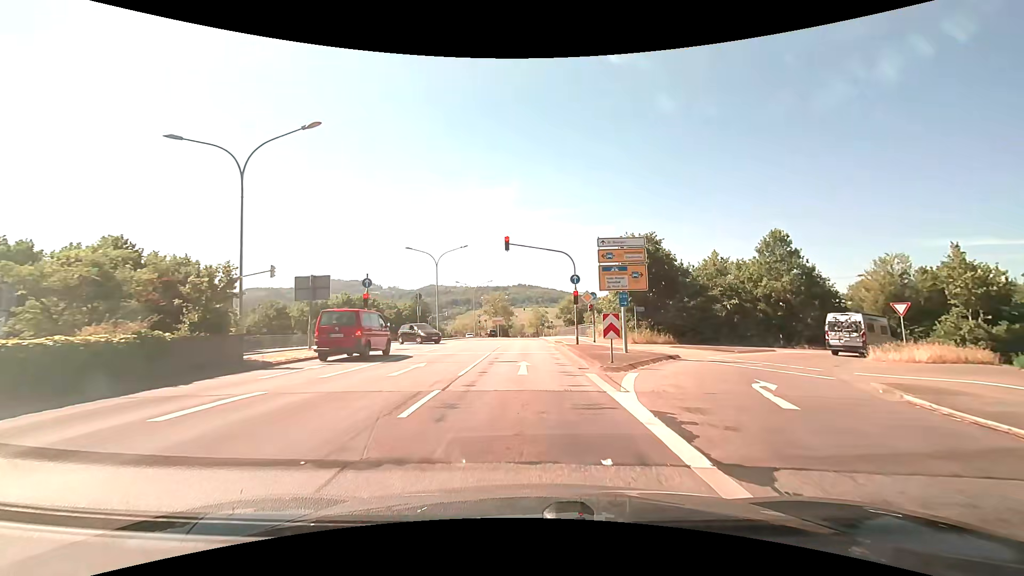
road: primary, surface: asphalt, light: Day
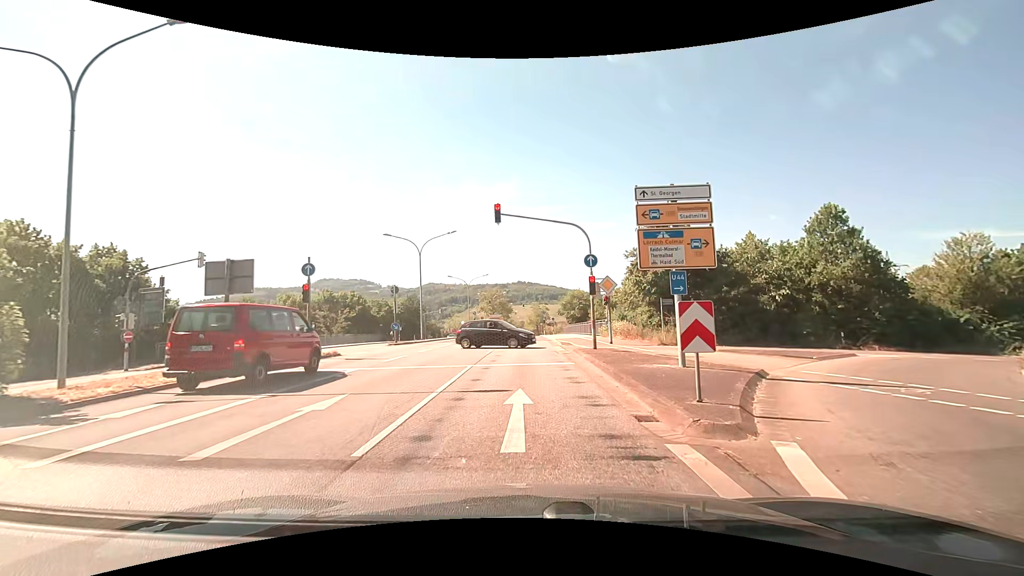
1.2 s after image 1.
(0.0, +7.7) m; 0°
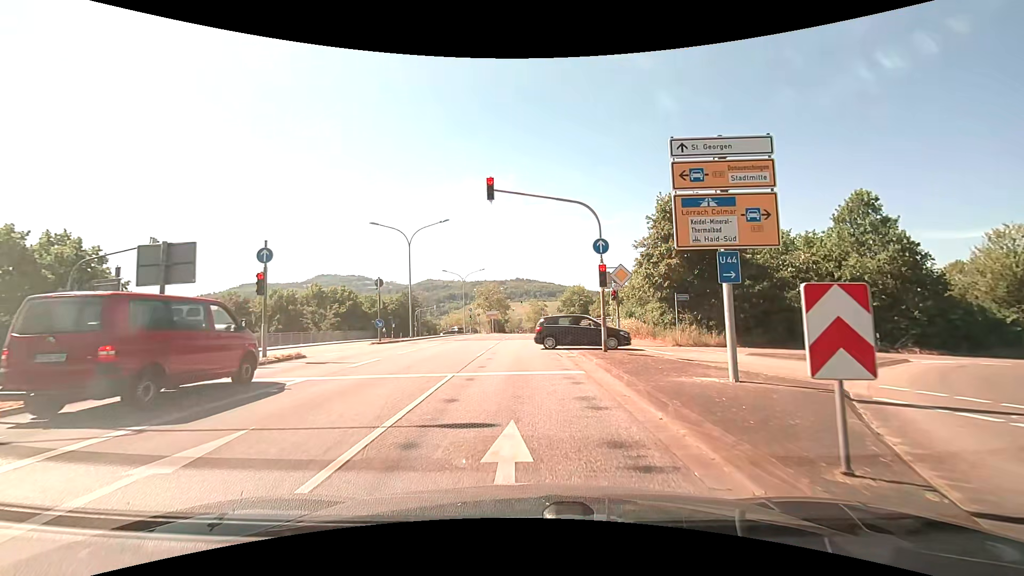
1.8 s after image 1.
(0.0, +3.4) m; 0°
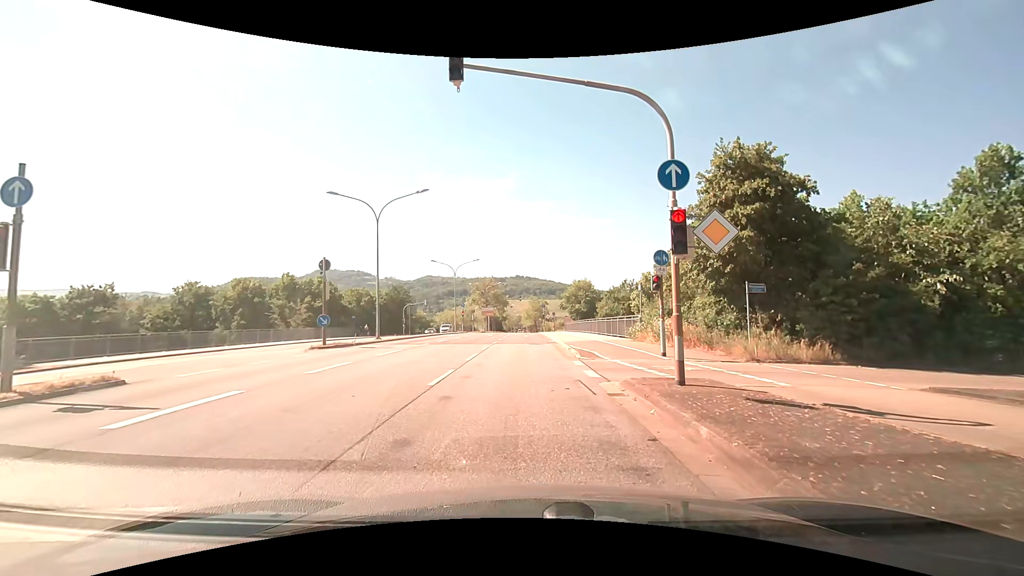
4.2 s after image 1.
(0.0, +8.4) m; -1°
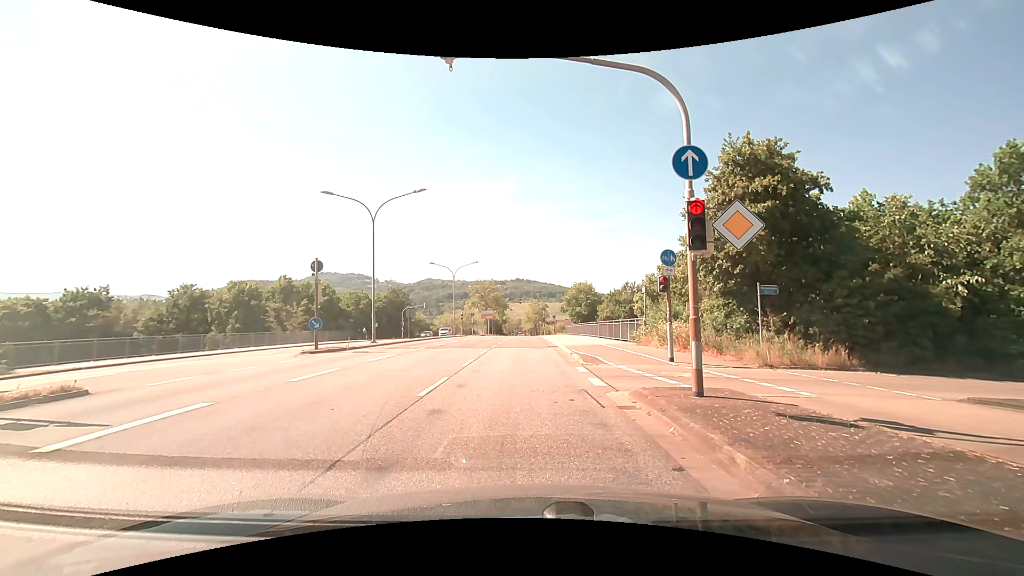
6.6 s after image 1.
(0.0, +0.9) m; 0°
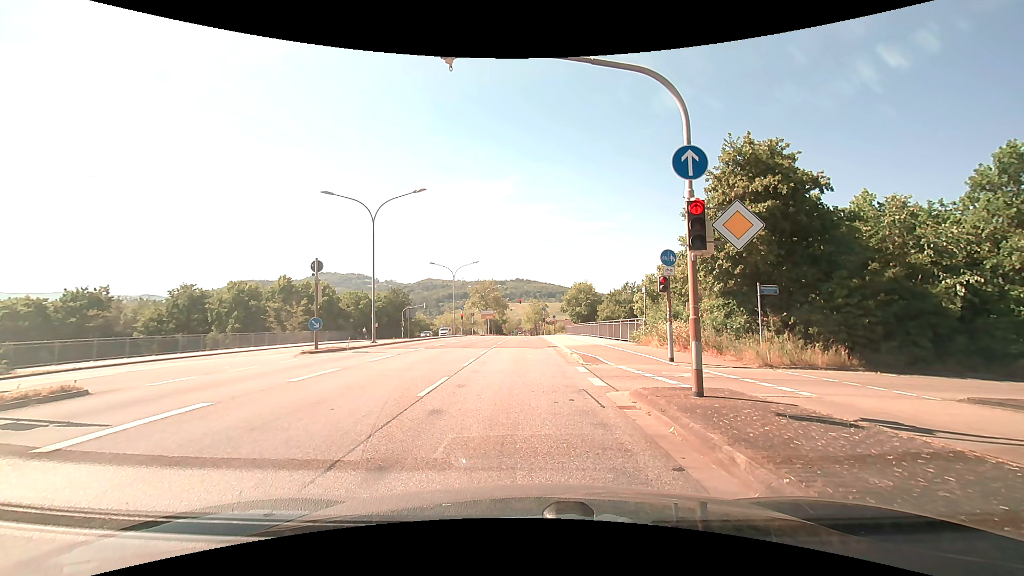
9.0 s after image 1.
(0.0, 0.0) m; 0°
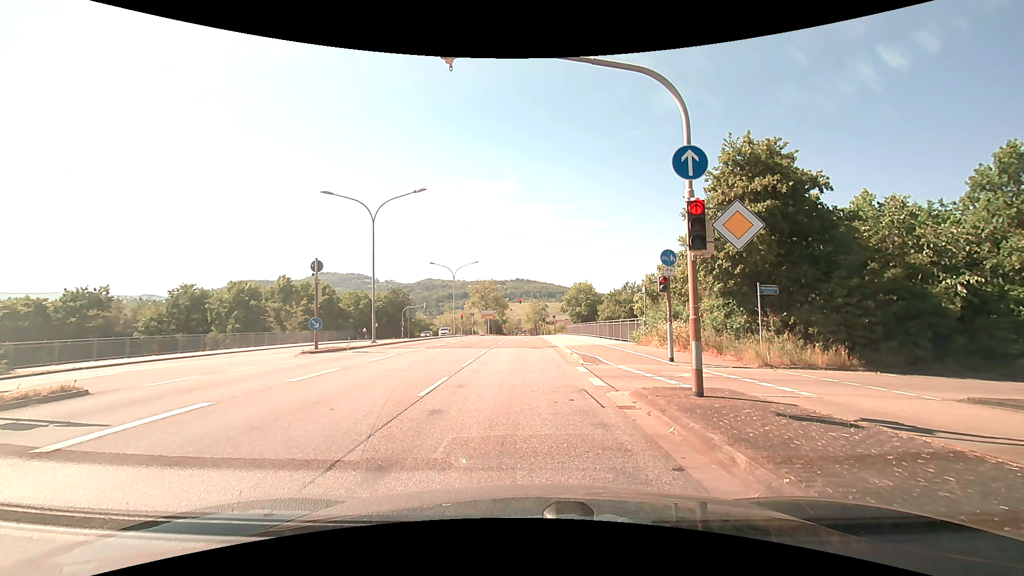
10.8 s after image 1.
(0.0, 0.0) m; 0°
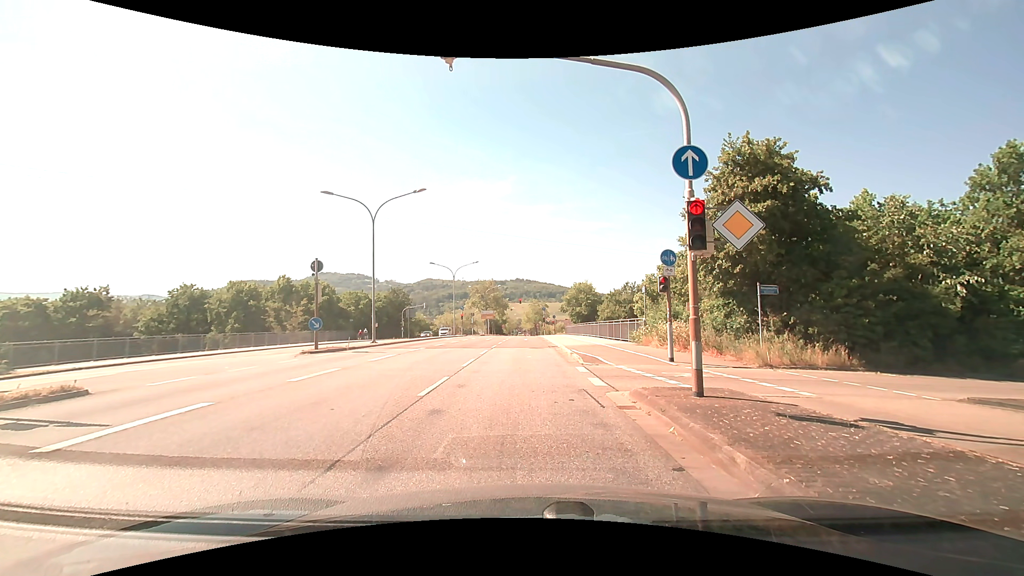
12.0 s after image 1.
(0.0, 0.0) m; 0°
(0, +10) (0, +20) (0, +30) (+1, +40) (+1, +50) (+1, +60) (+1, +70) (+1, +80) (+2, +90) (+2, +100) m
